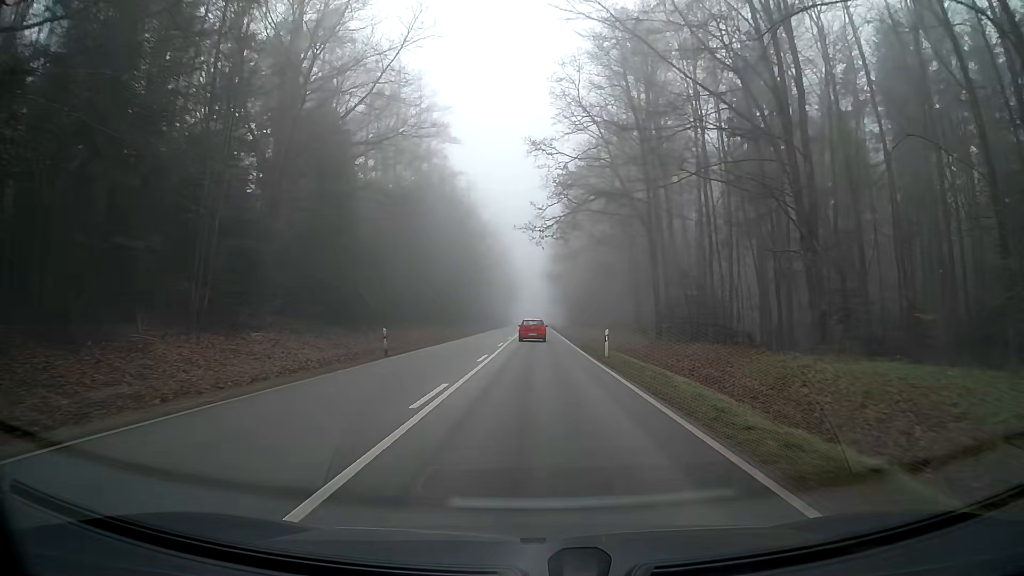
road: secondary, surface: asphalt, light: Day
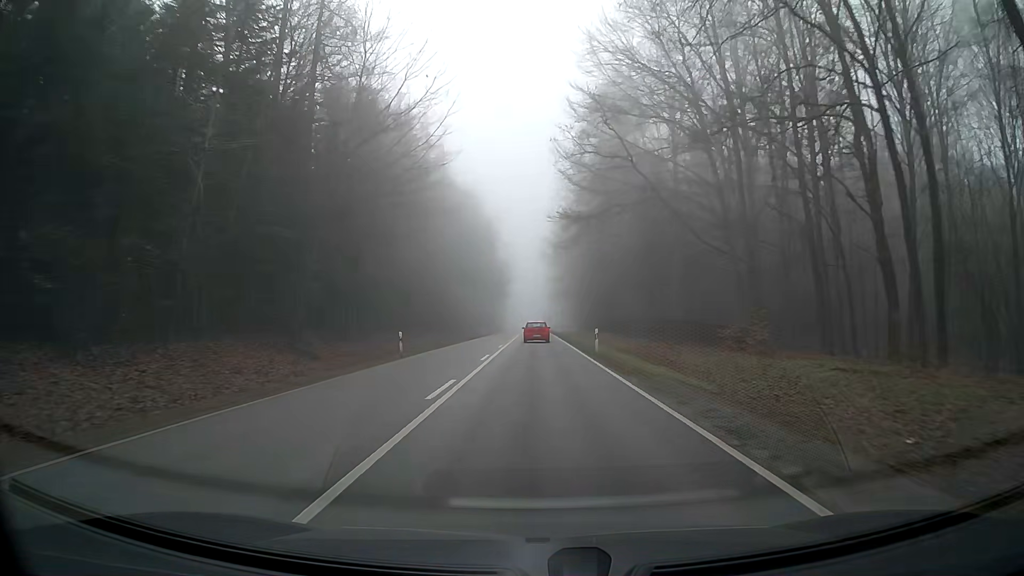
(+0.6, +46.6) m; +1°
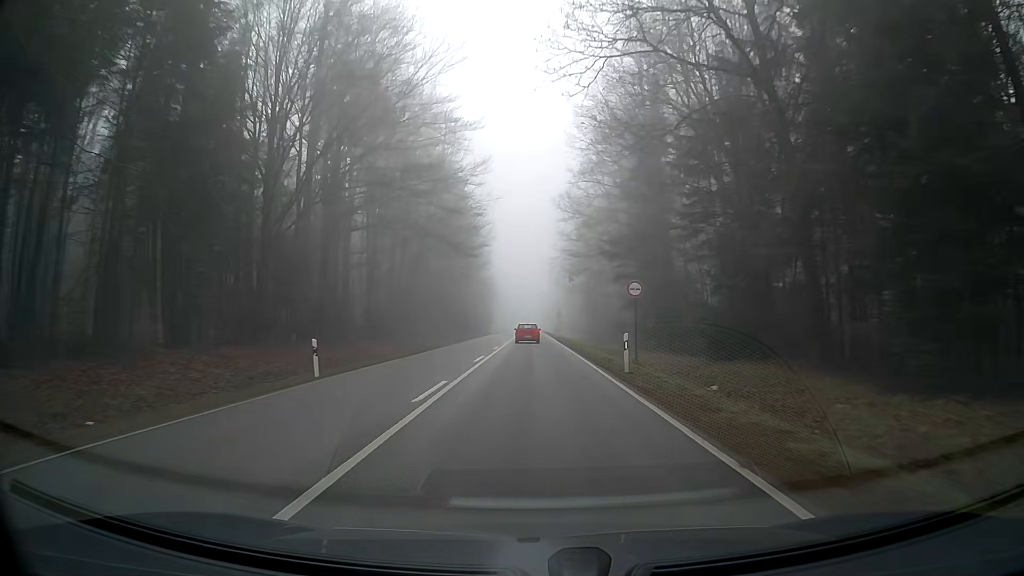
(-0.2, +60.4) m; -1°
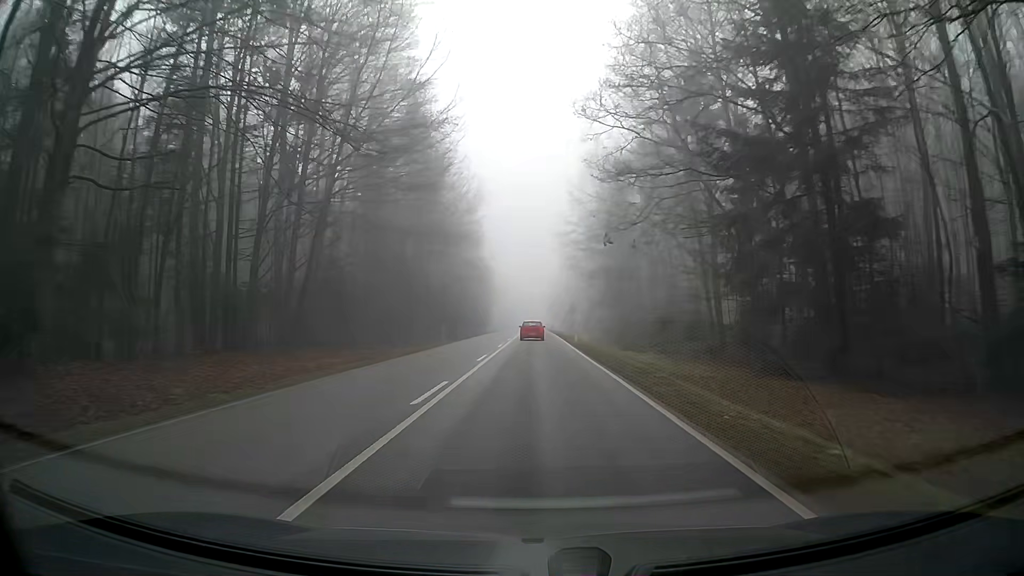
(+0.1, +24.5) m; 0°
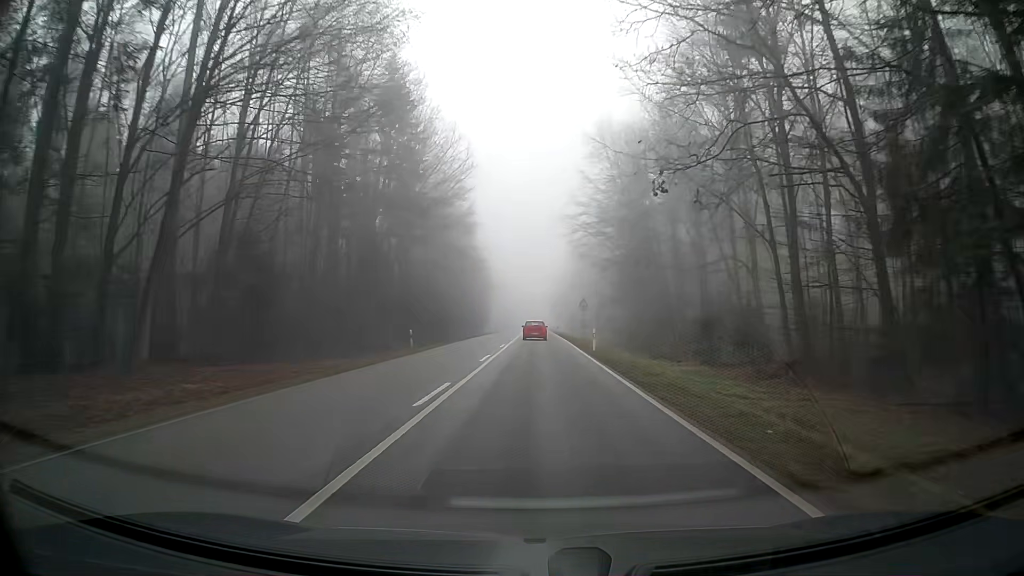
(0.0, +12.3) m; 0°
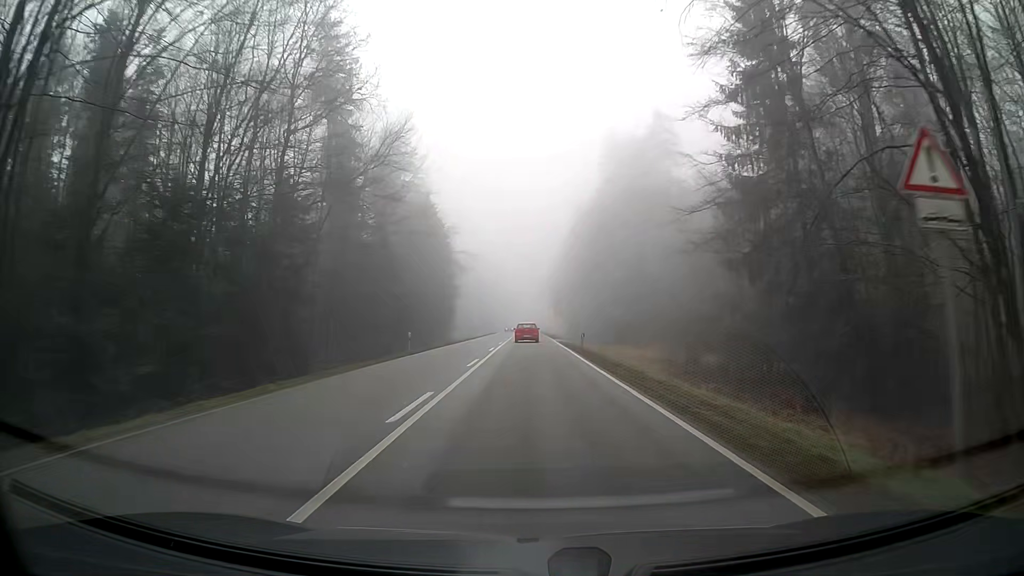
(-0.2, +49.6) m; 0°
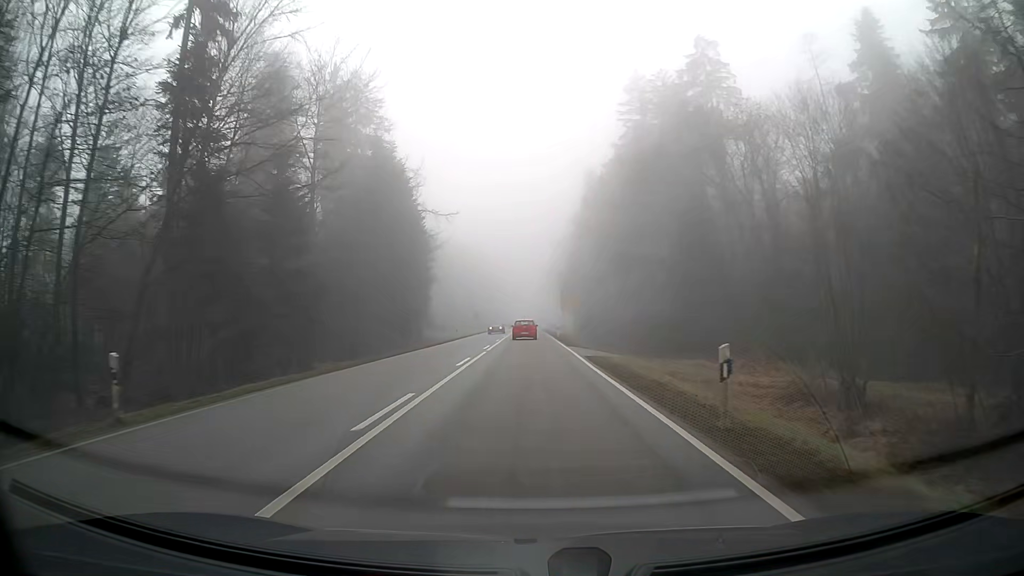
(0.0, +24.8) m; 0°
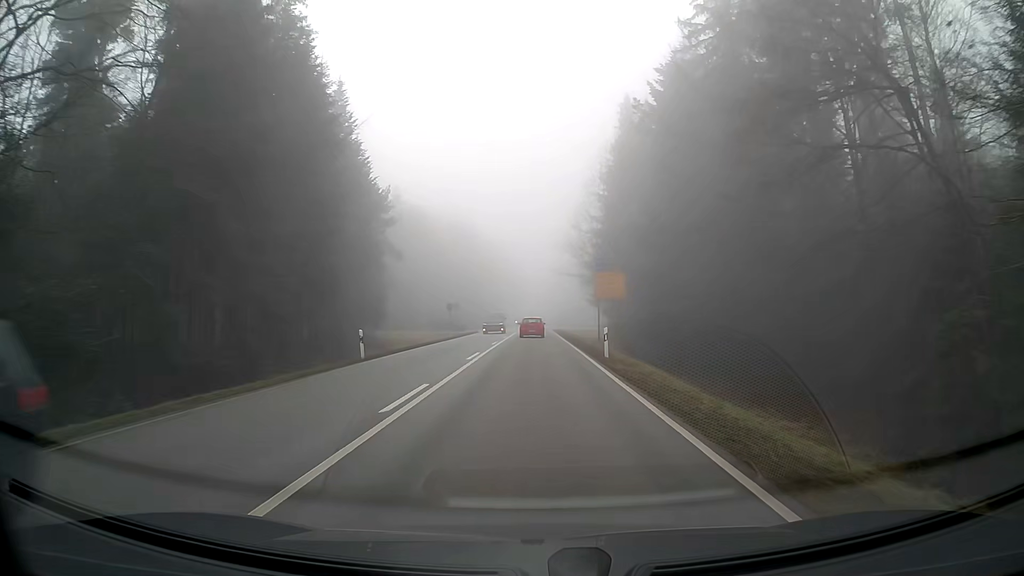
(-0.2, +34.2) m; 0°
